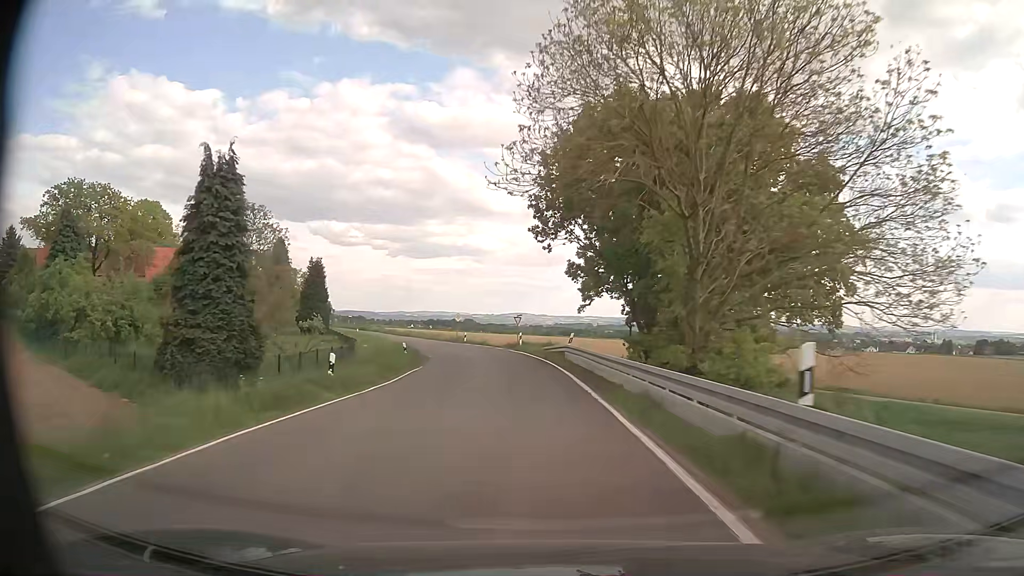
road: secondary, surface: asphalt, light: Day
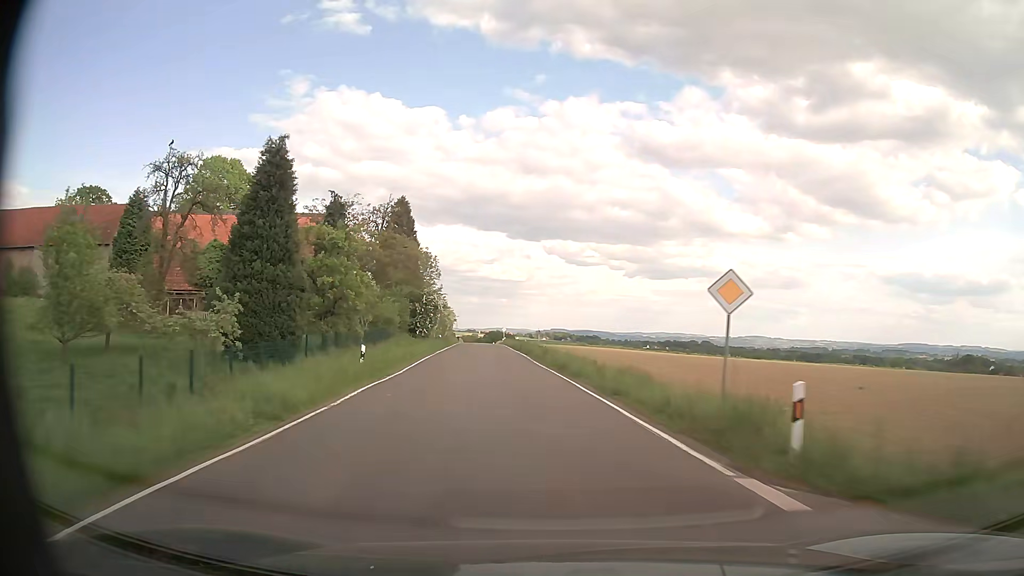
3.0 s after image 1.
(-6.9, +51.4) m; -20°
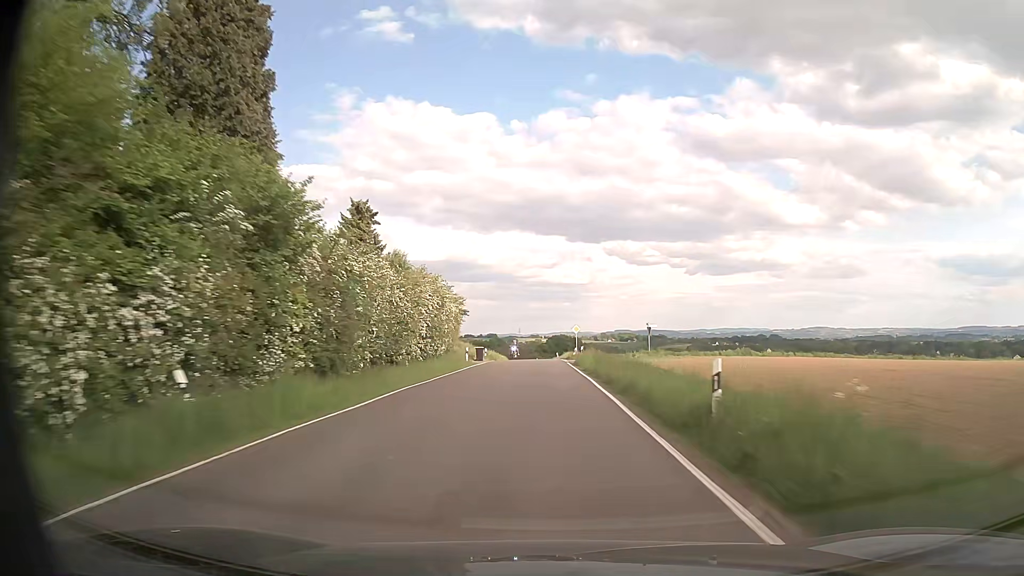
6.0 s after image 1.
(-5.1, +59.3) m; -6°
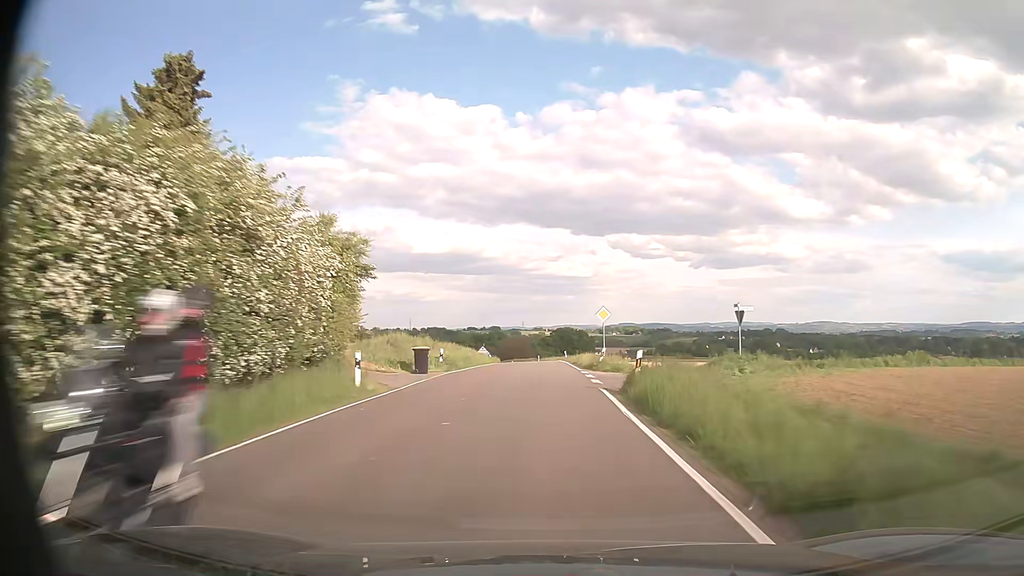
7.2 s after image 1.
(0.0, +25.8) m; 0°
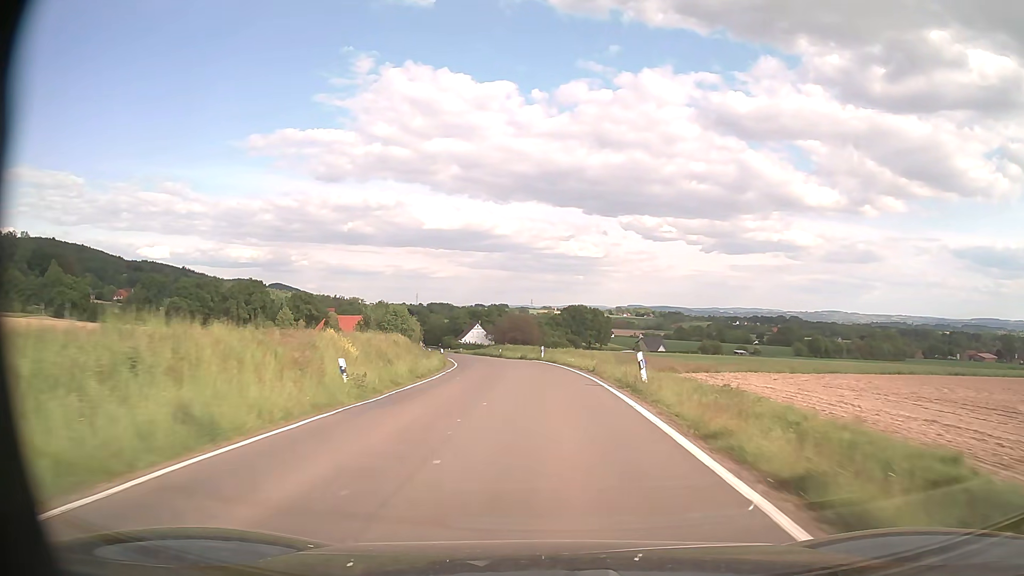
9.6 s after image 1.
(-0.2, +51.2) m; -1°
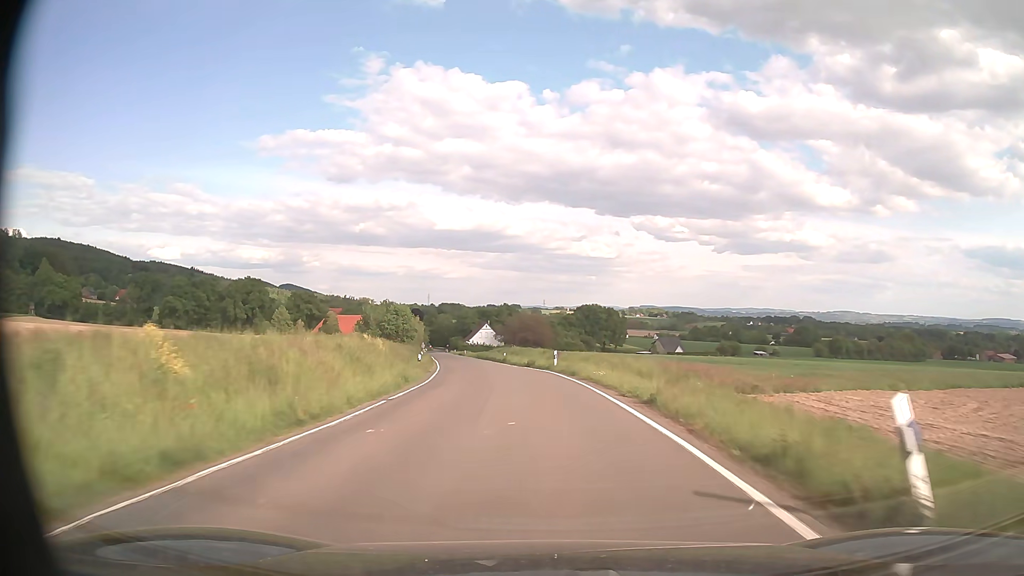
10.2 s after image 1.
(0.0, +12.9) m; -1°
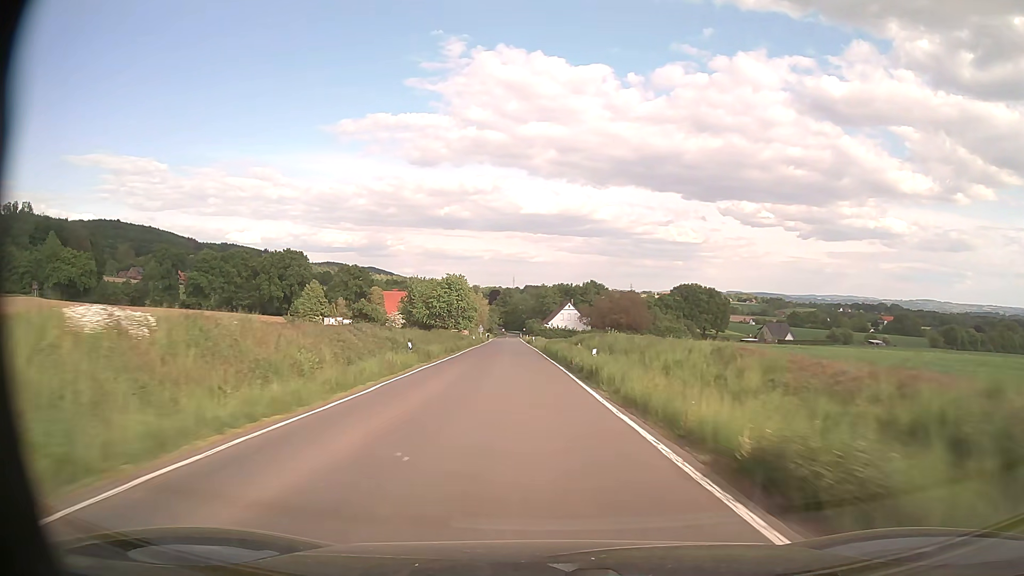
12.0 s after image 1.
(-2.4, +39.5) m; -7°
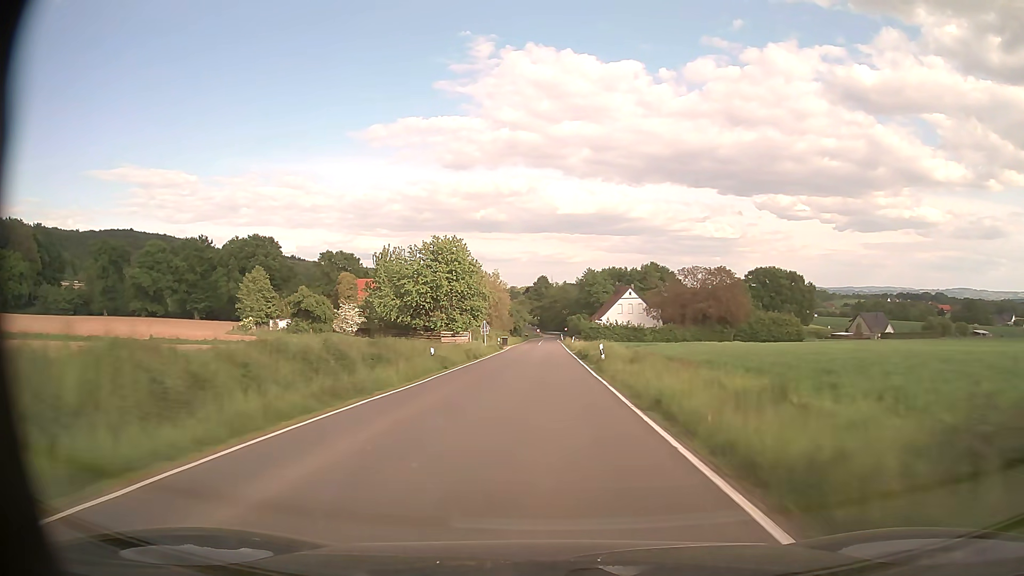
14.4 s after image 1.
(-2.6, +53.6) m; -4°
(0, +10) (0, +20) (0, +30) (0, +40) (0, +50) (0, +60) (0, +70) (0, +80) (0, +90) (0, +100) m
